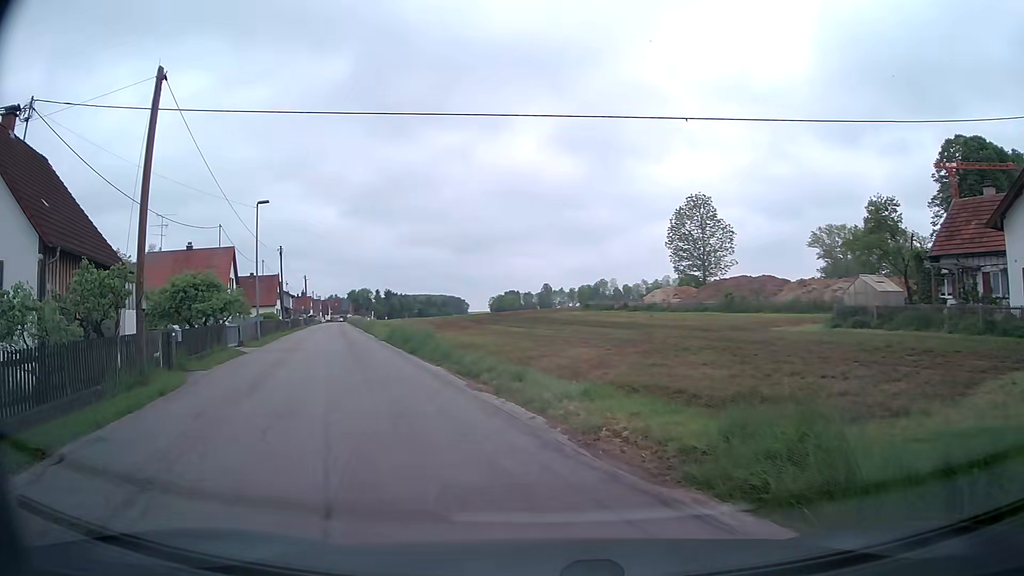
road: tertiary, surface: asphalt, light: Day
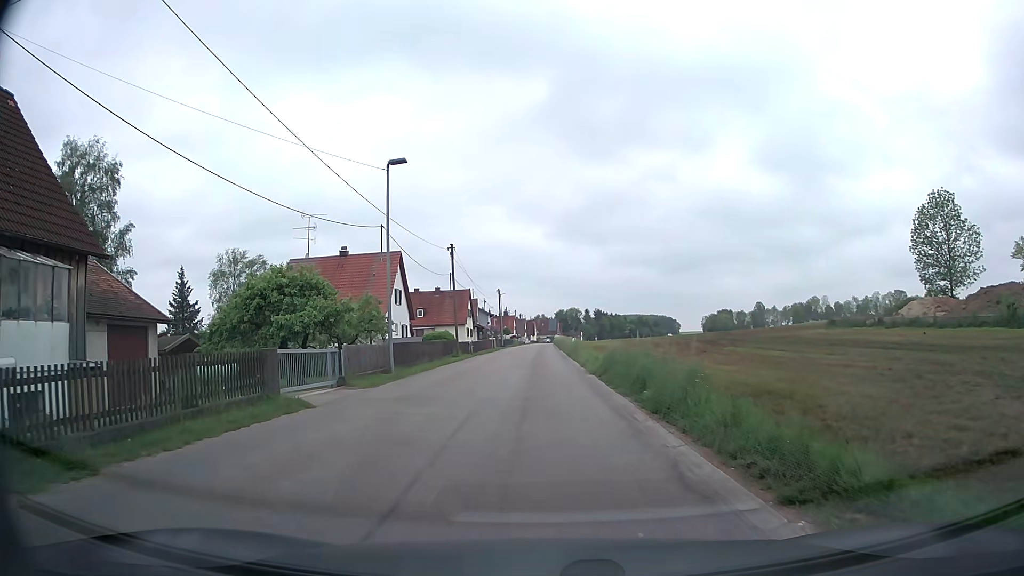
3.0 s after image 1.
(-2.4, +13.1) m; -18°
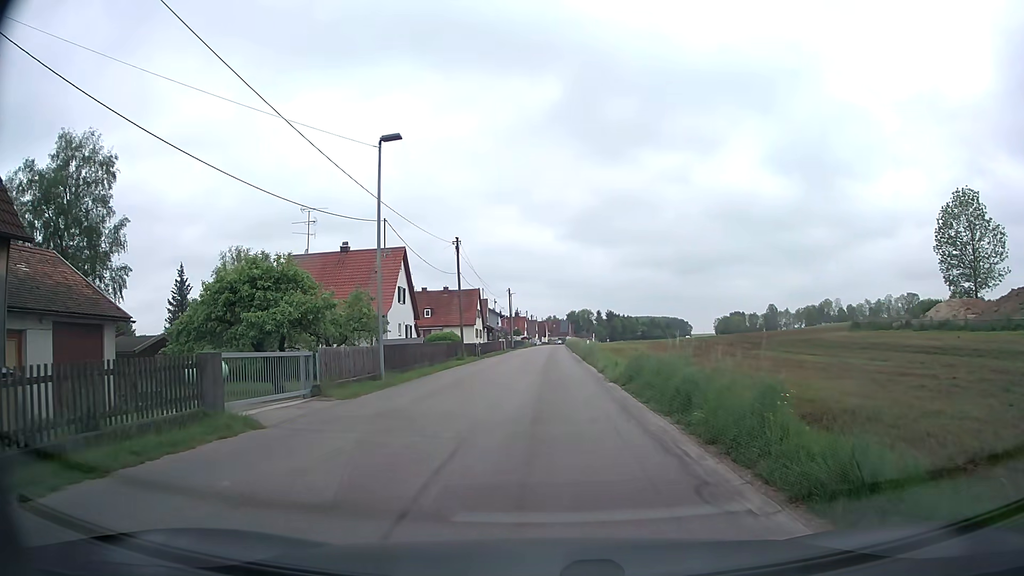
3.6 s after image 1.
(0.0, +3.1) m; -1°
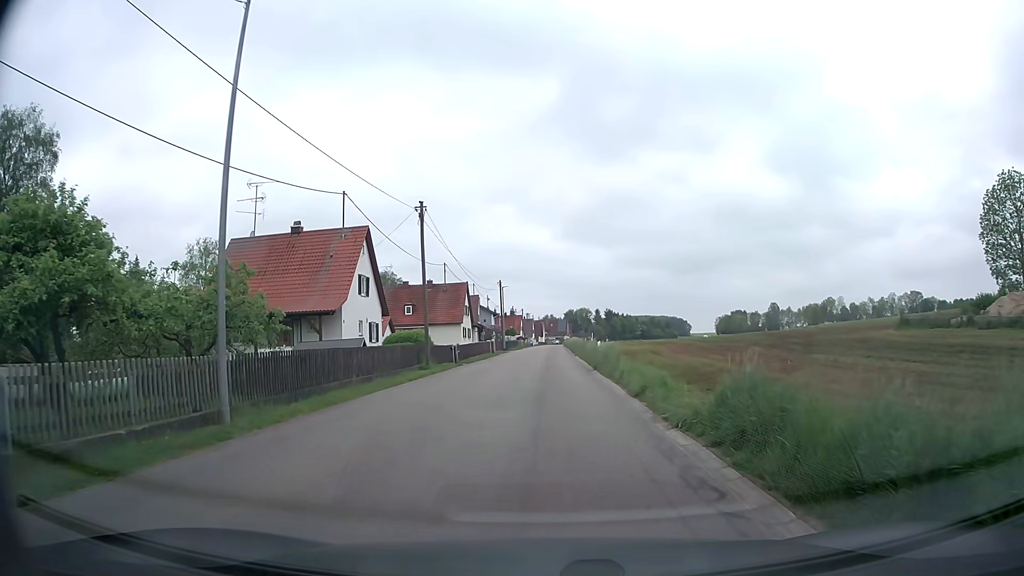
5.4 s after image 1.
(+0.2, +10.0) m; +2°
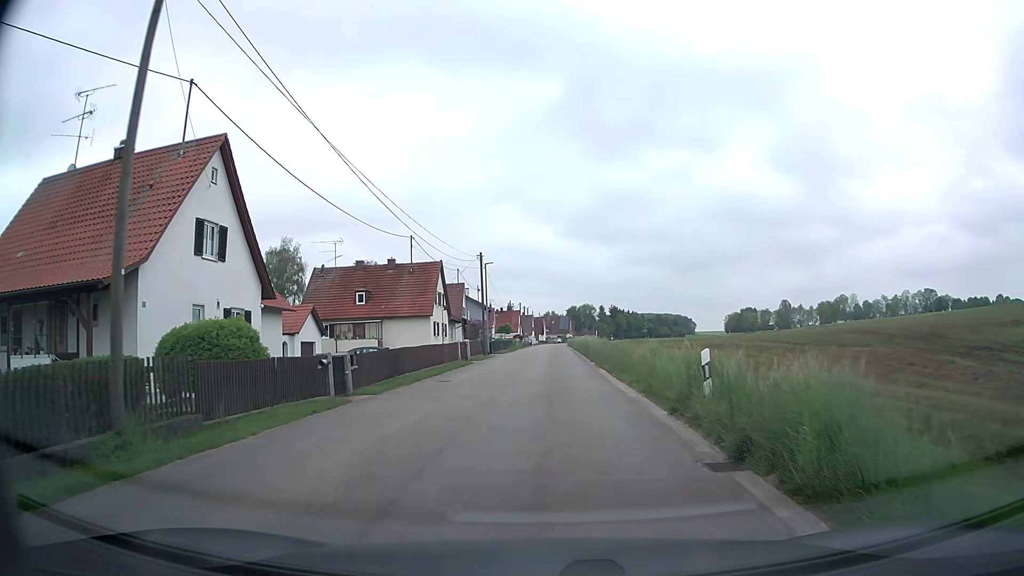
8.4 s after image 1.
(-0.1, +19.9) m; 0°
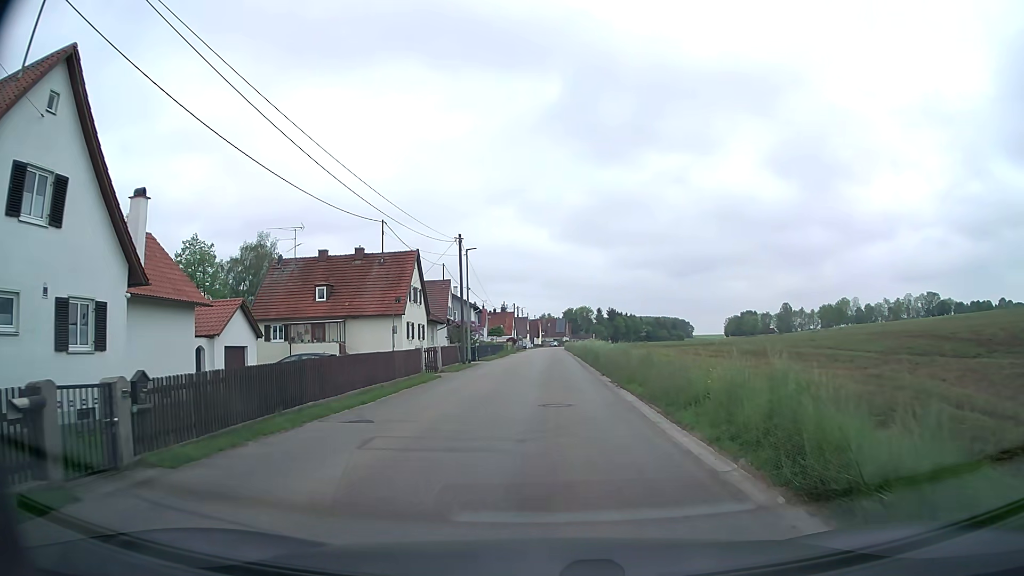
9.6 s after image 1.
(0.0, +9.0) m; -1°
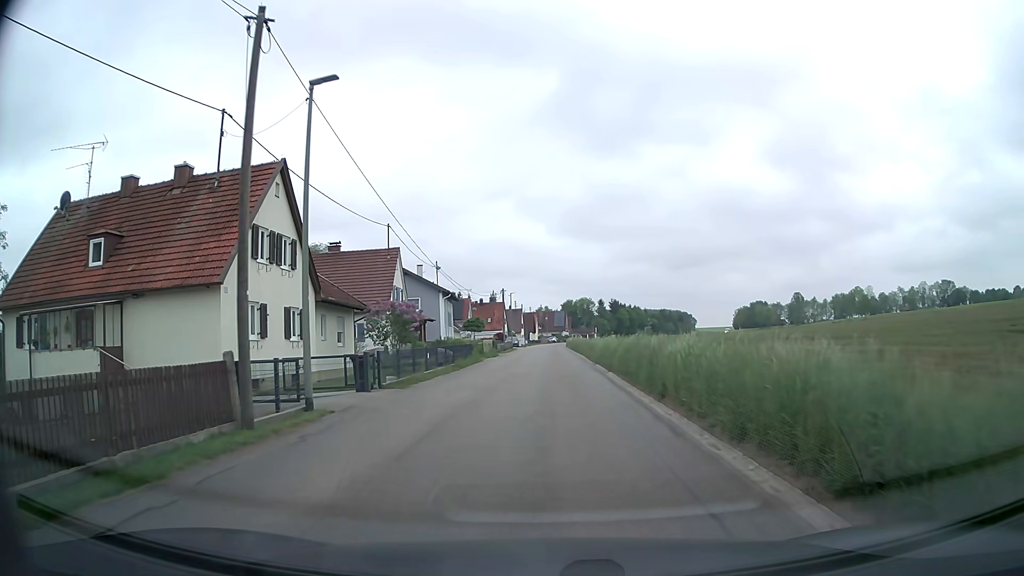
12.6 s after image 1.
(+0.5, +24.8) m; +1°
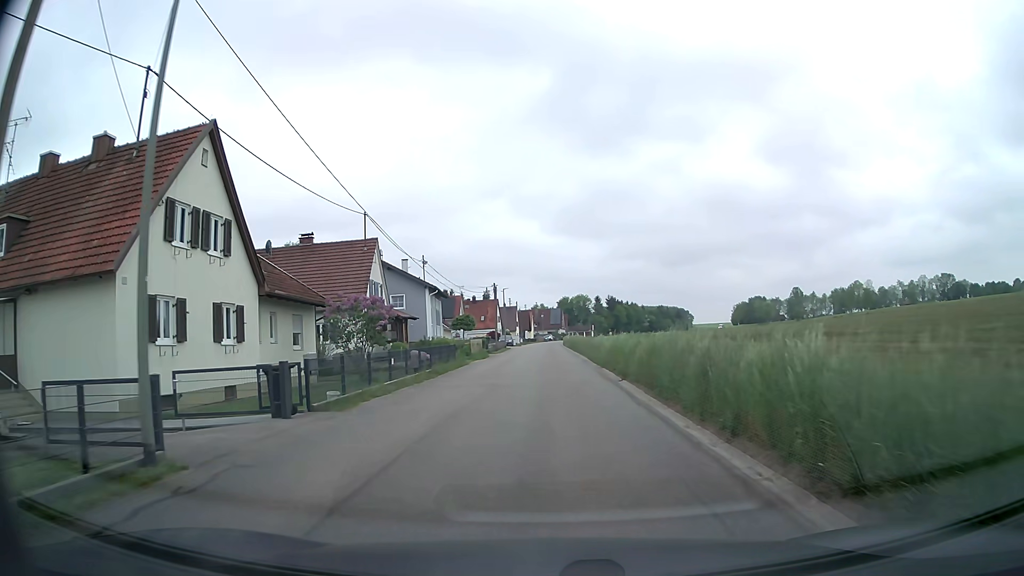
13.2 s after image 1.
(0.0, +5.2) m; +1°
(0, +10) (0, +20) (0, +30) (0, +40) (0, +50) (0, +60) (0, +70) (0, +80) (0, +90) (0, +100) m
